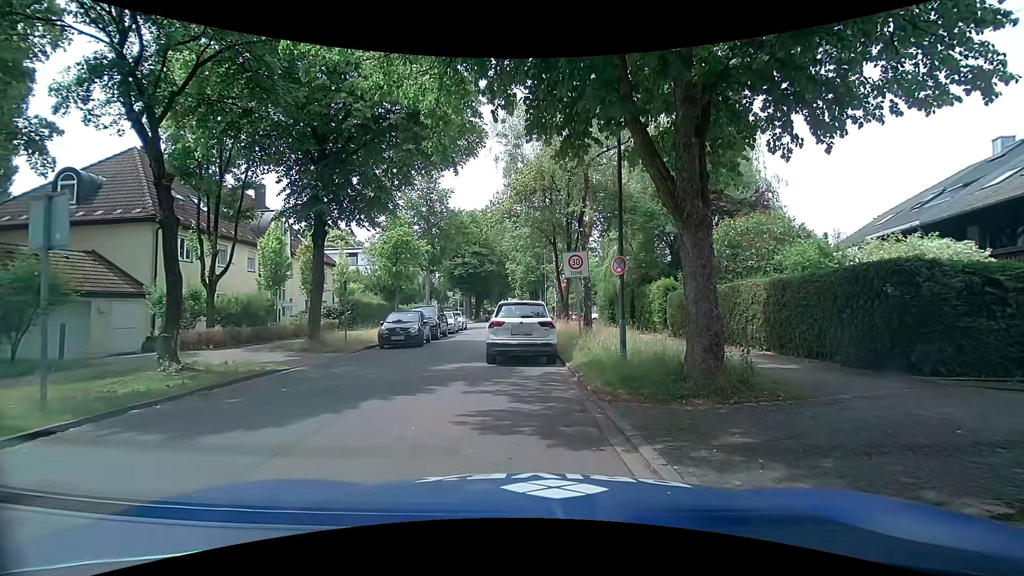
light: Day
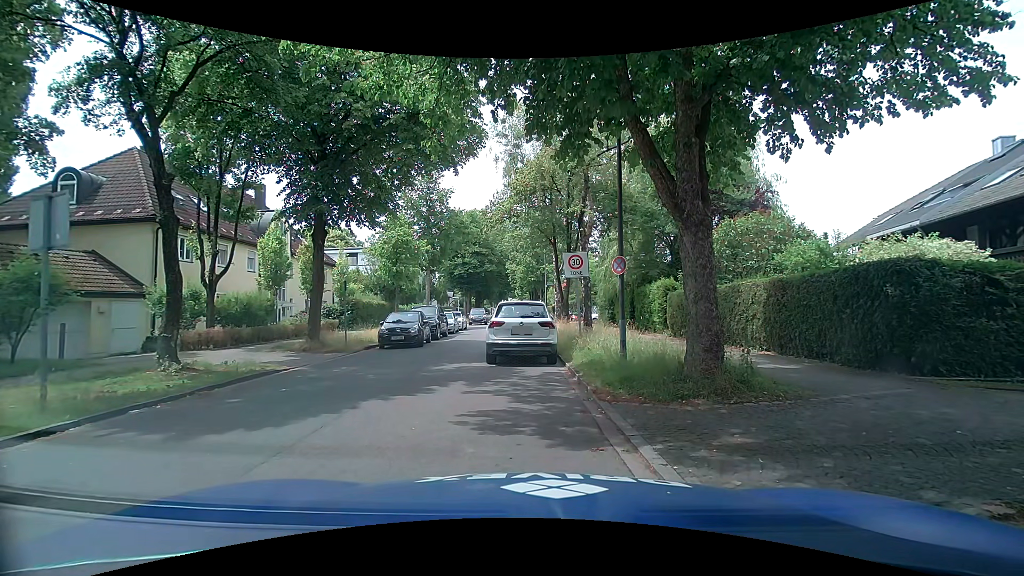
(0.0, 0.0) m; 0°
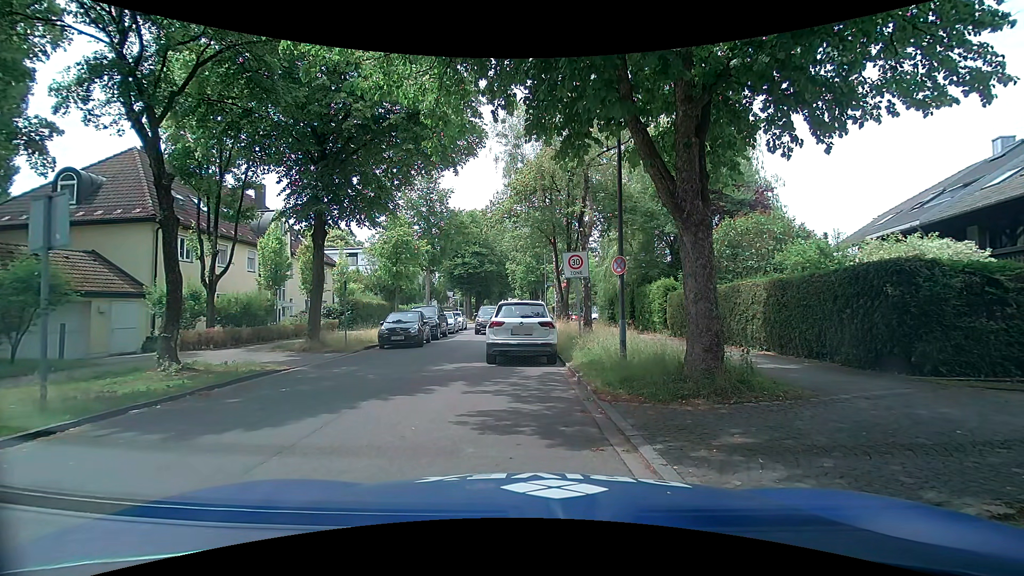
(0.0, 0.0) m; 0°
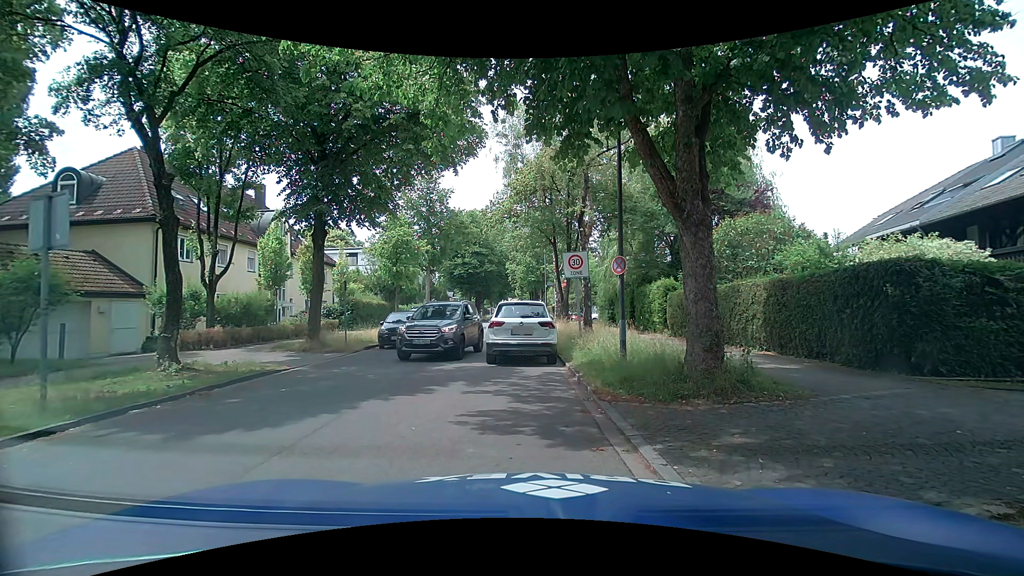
(0.0, 0.0) m; 0°
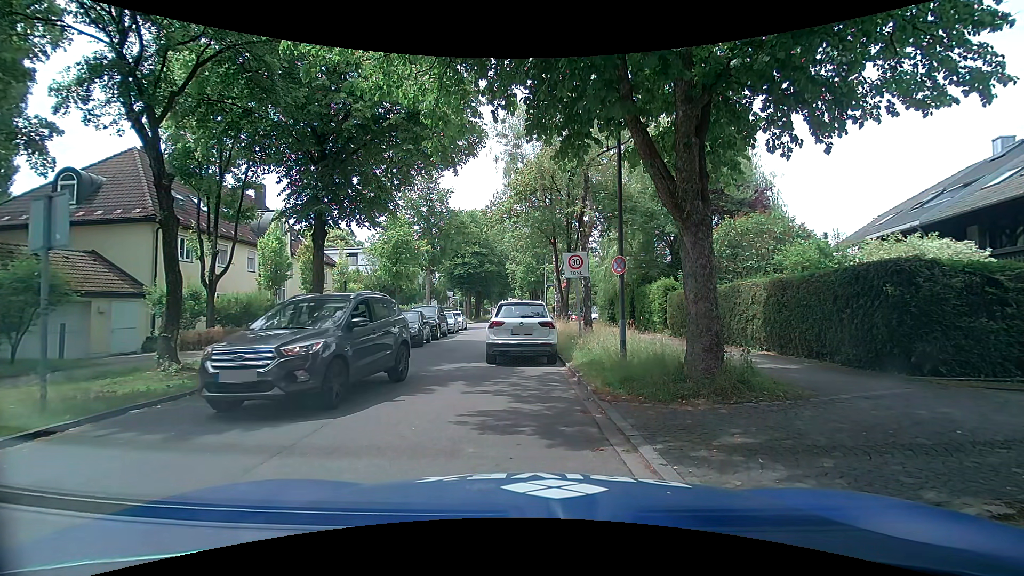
(0.0, 0.0) m; 0°
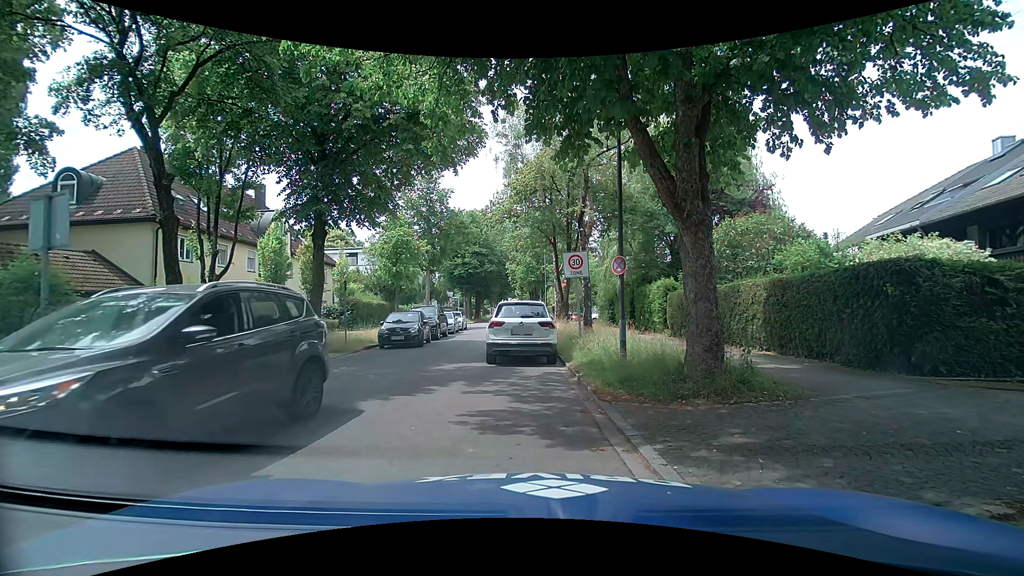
(0.0, 0.0) m; 0°
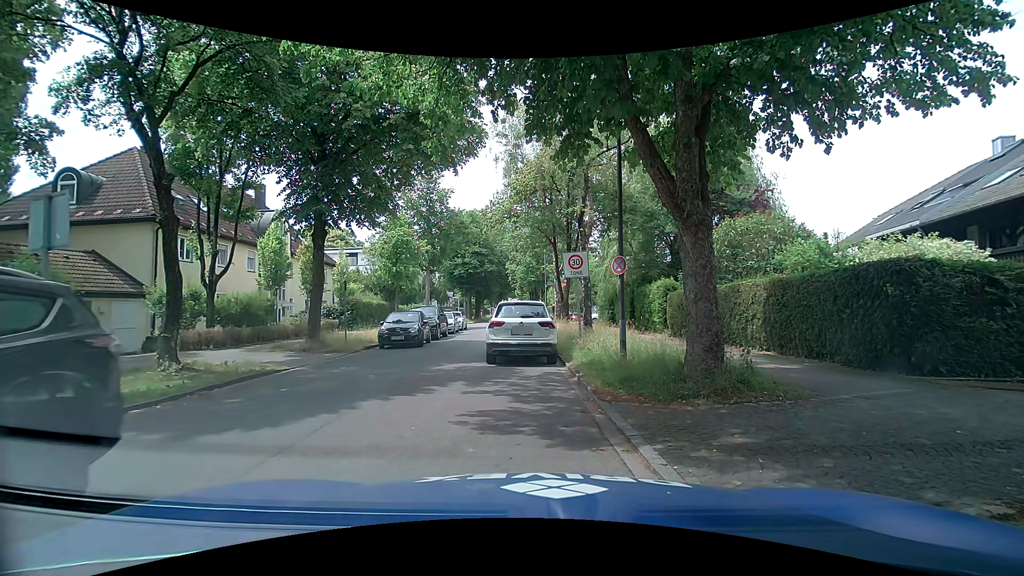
(0.0, 0.0) m; 0°
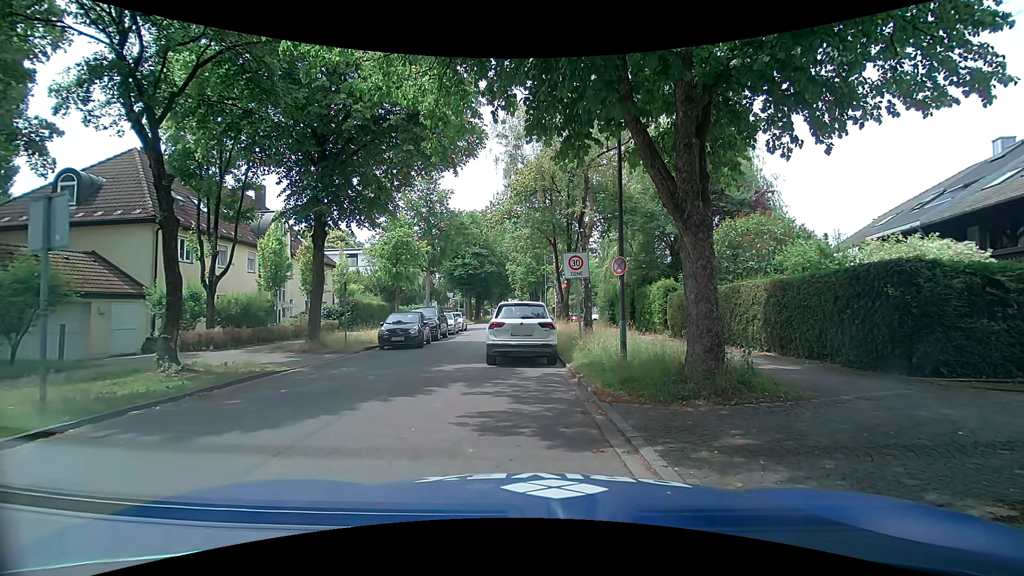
(0.0, 0.0) m; 0°
